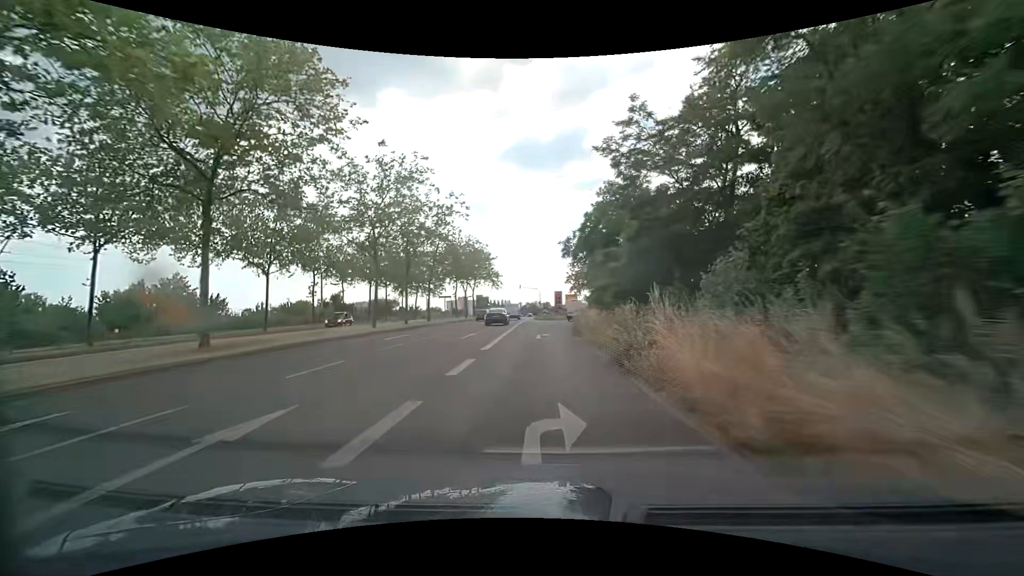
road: secondary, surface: asphalt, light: Day
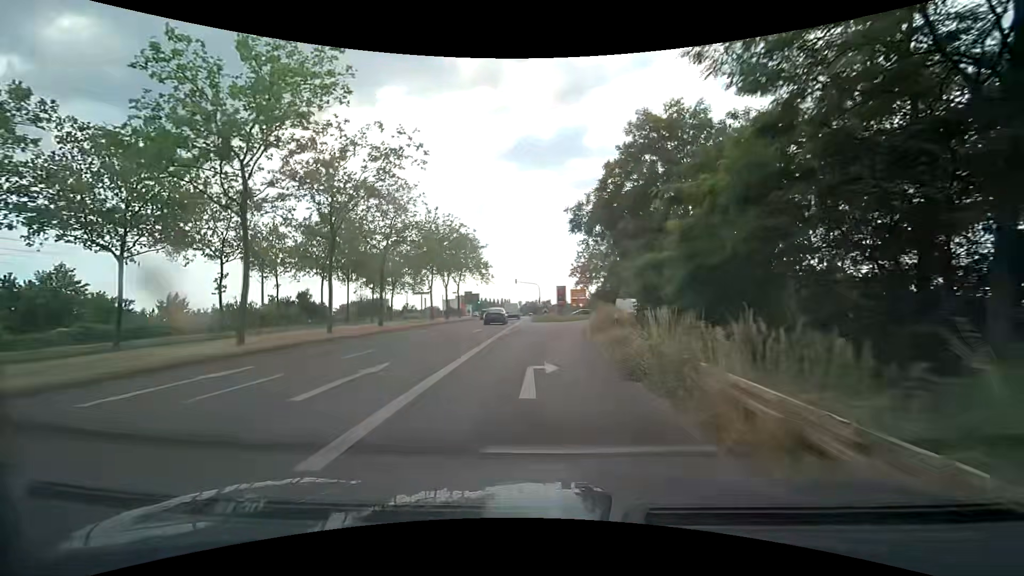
(+0.1, +15.0) m; +1°
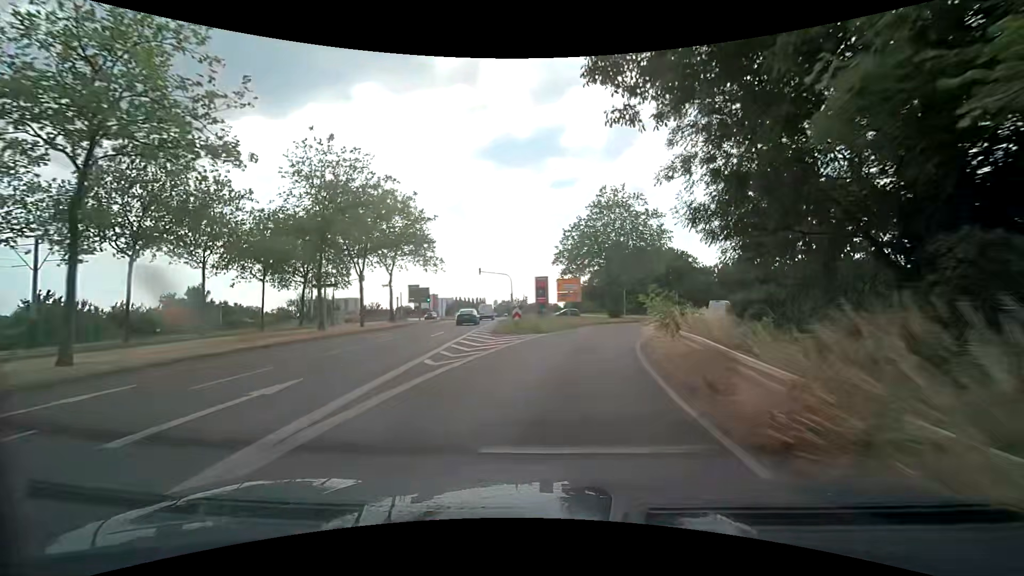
(+0.2, +22.2) m; +2°
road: secondary_link
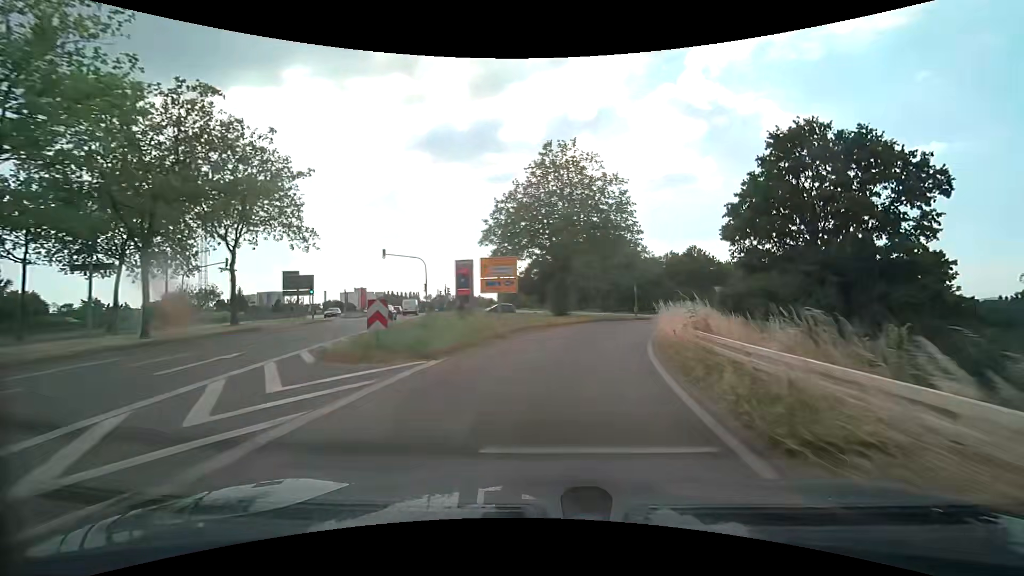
(+1.0, +14.2) m; +7°
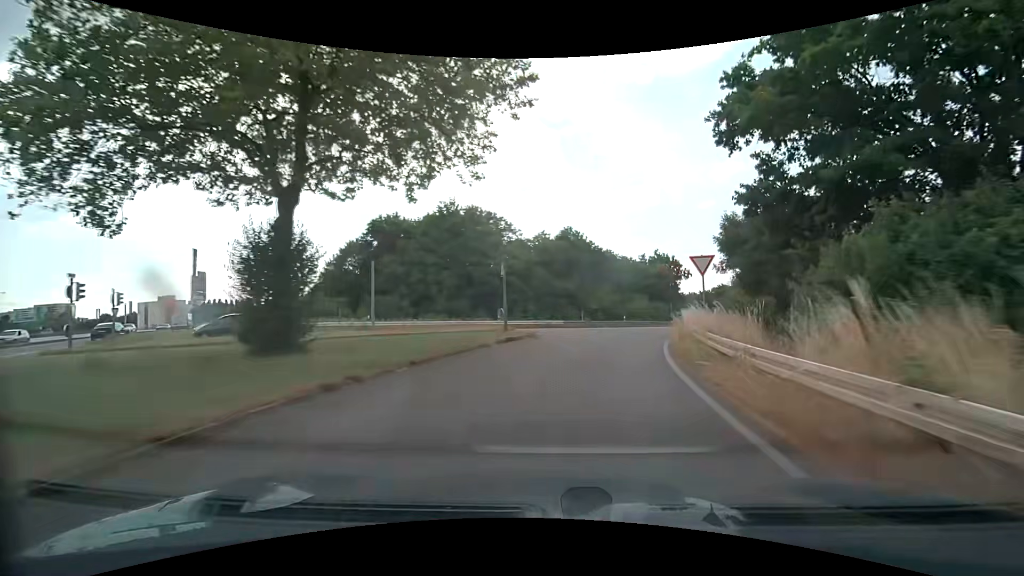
(+4.6, +27.9) m; +17°
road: trunk_link
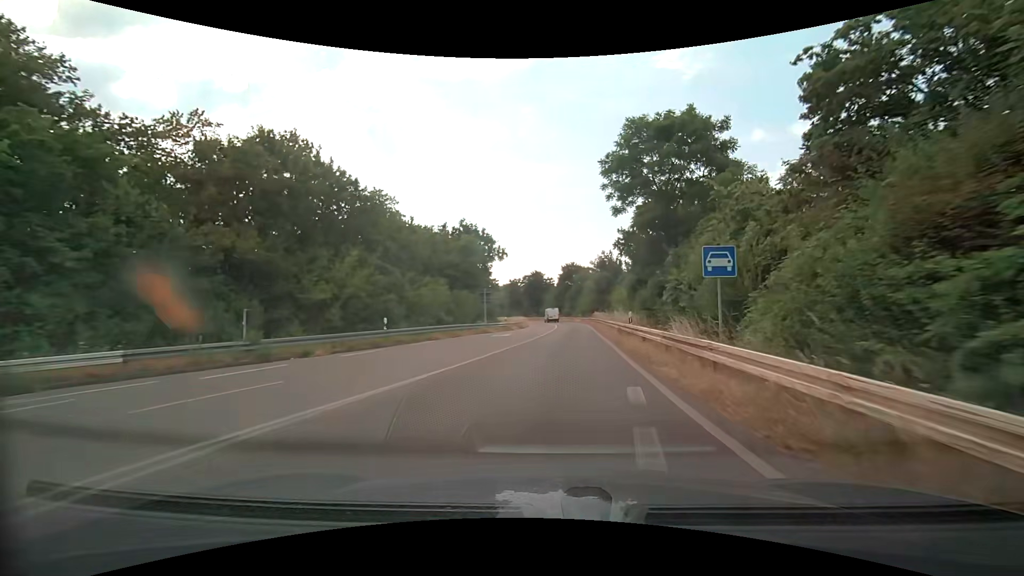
(+7.4, +35.8) m; +21°
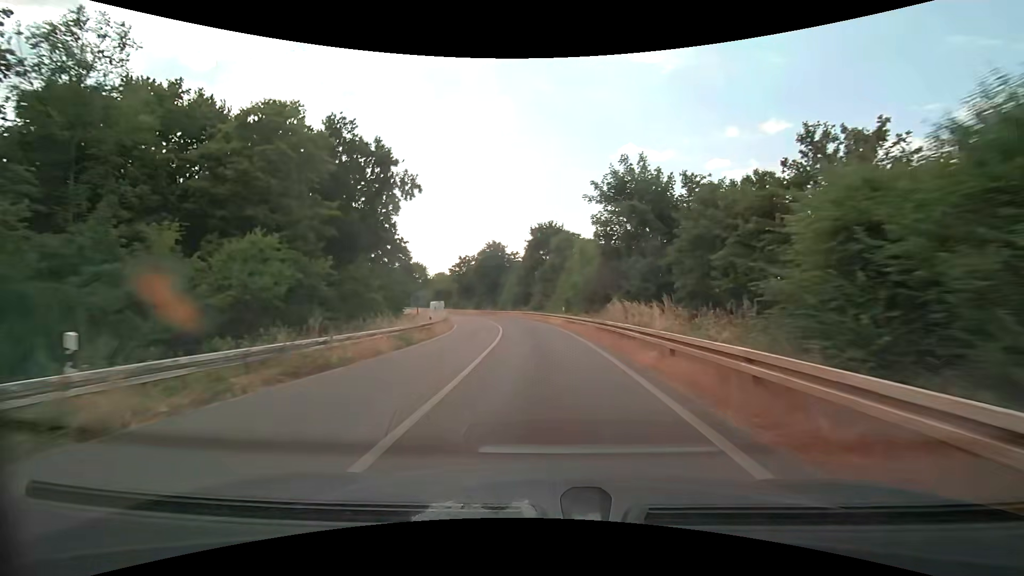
(+2.6, +42.7) m; +3°
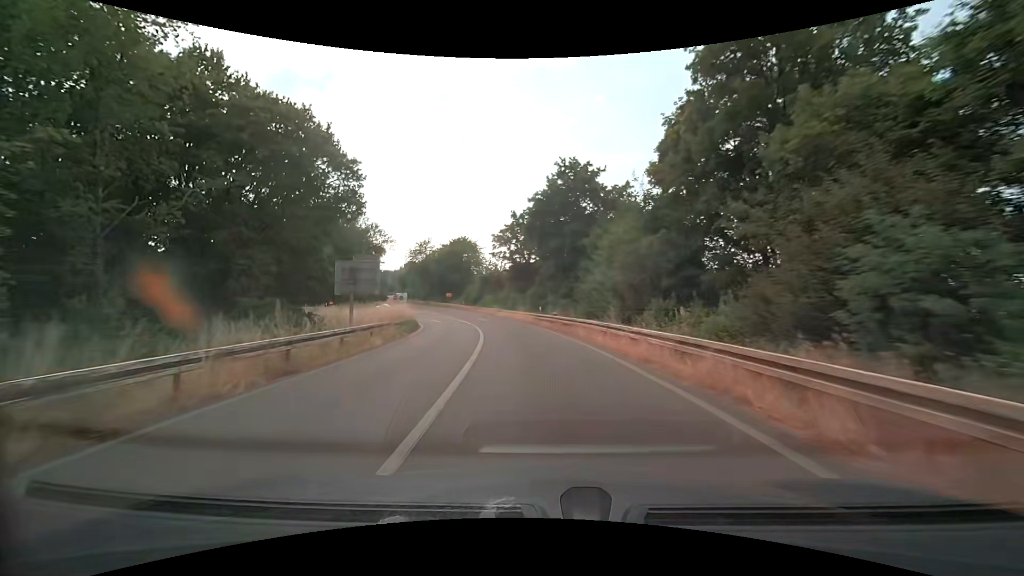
(-3.6, +47.7) m; -10°
(0, +10) (-1, +20) (-2, +30) (-4, +40) (-7, +49) (-10, +59) (-13, +68) (-17, +77) (-21, +87) (-25, +96) m
